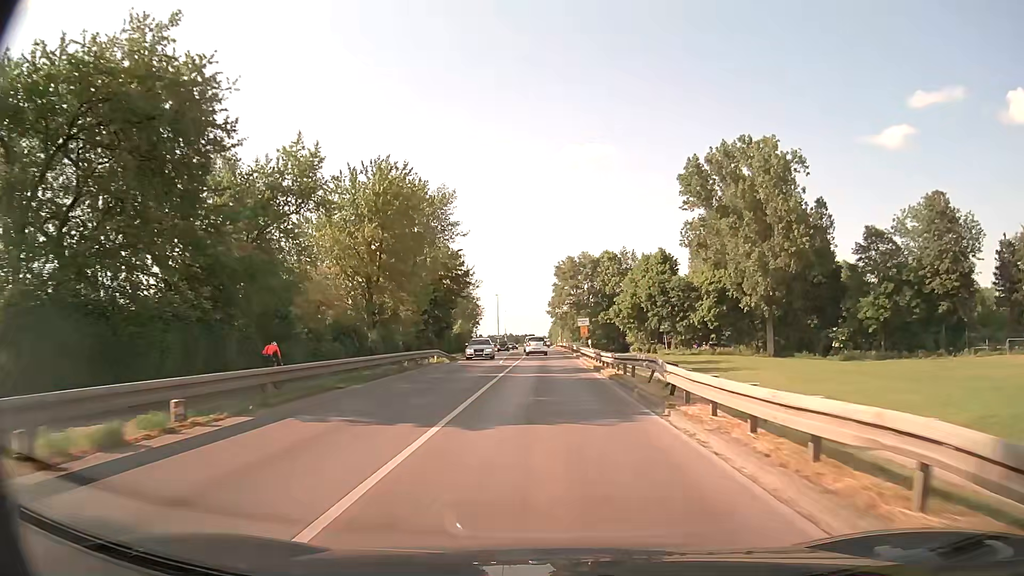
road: secondary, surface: asphalt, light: Day
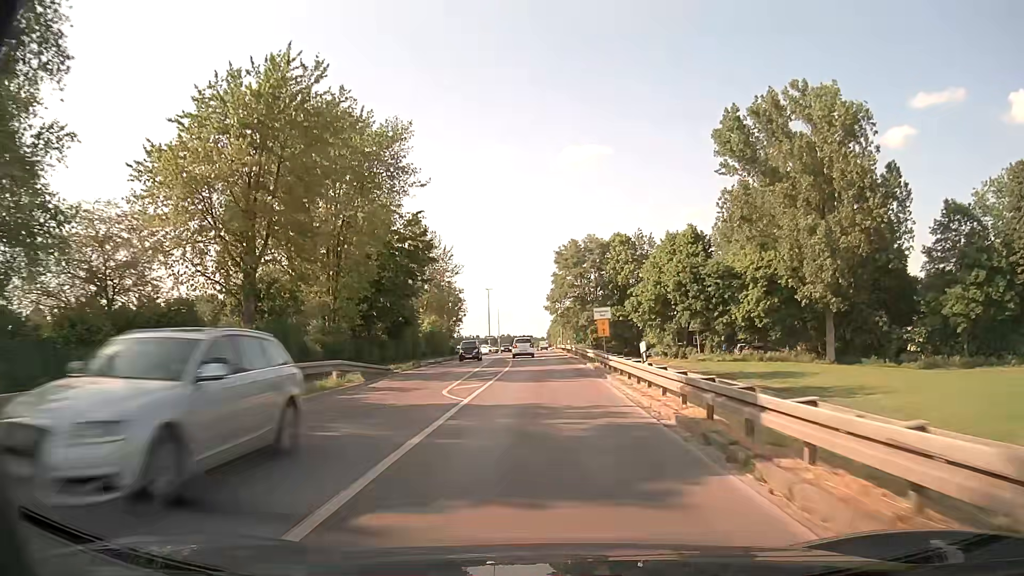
(0.0, +20.1) m; 0°
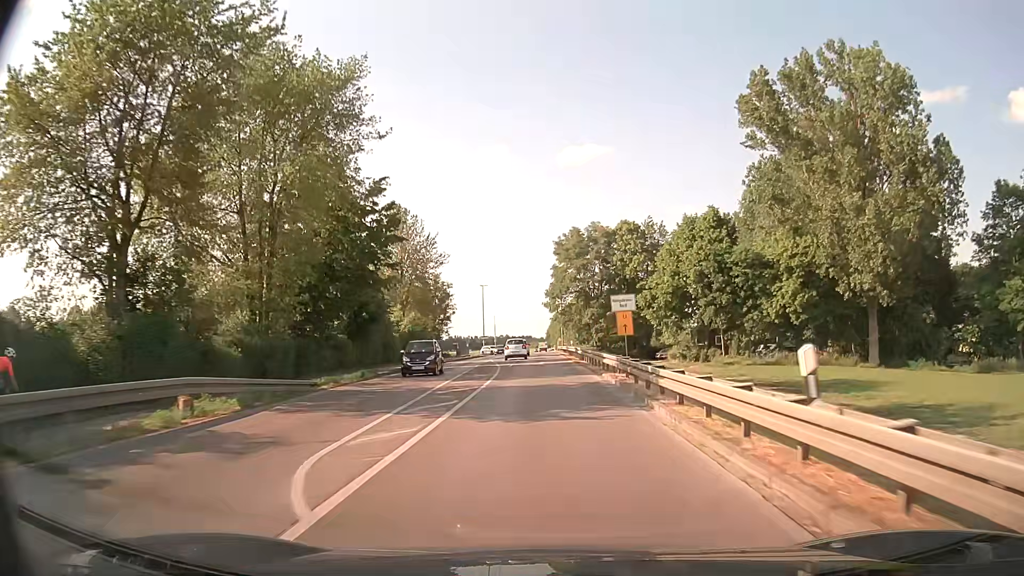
(0.0, +10.0) m; 0°
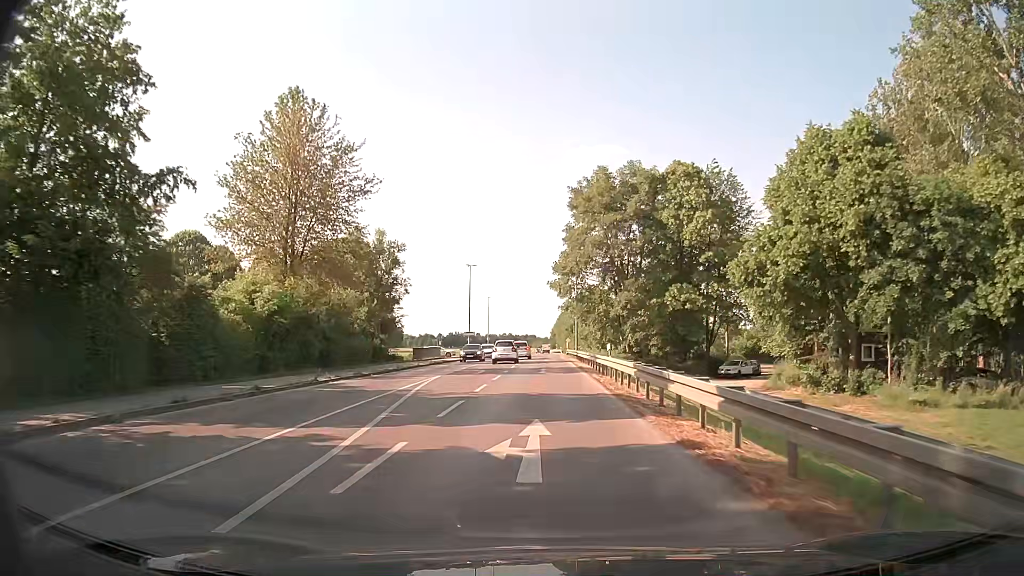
(-0.1, +29.7) m; -1°
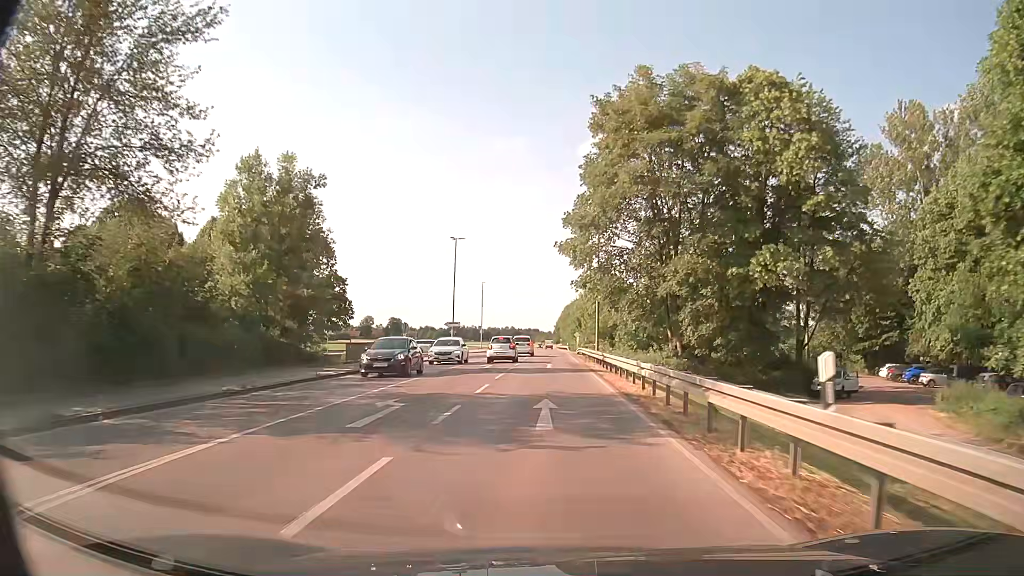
(0.0, +19.6) m; 0°
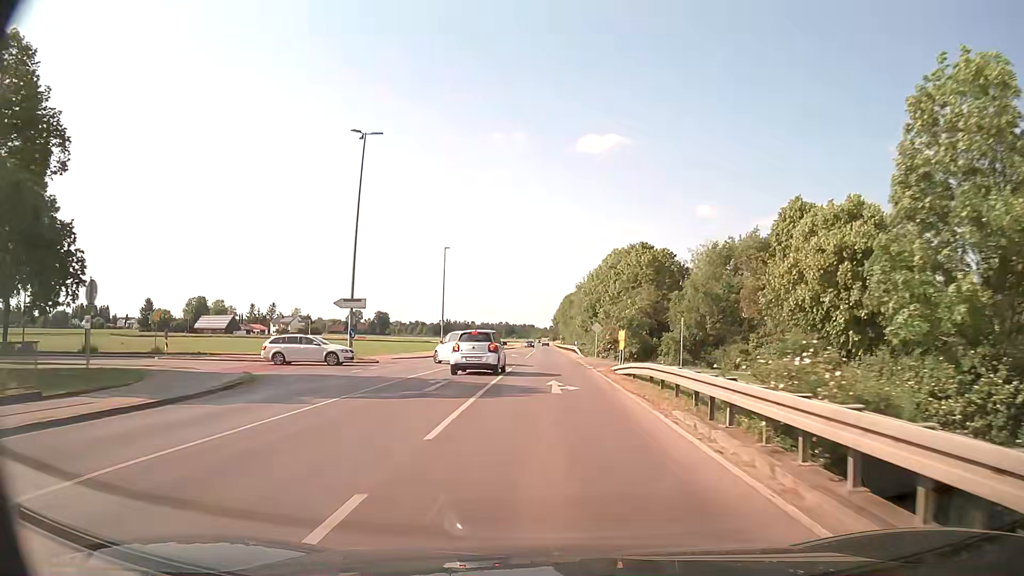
(+0.2, +38.0) m; +1°
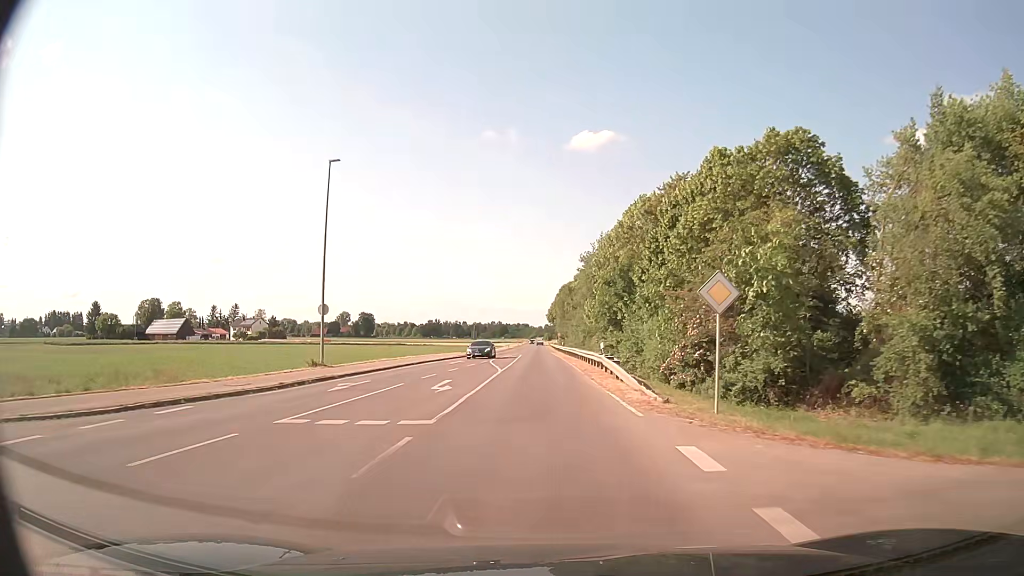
(+0.4, +36.4) m; 0°
(0, +10) (0, +20) (0, +30) (-1, +40) (-1, +50) (-1, +60) (-1, +70) (-1, +80) (-1, +90) (-1, +100) m
